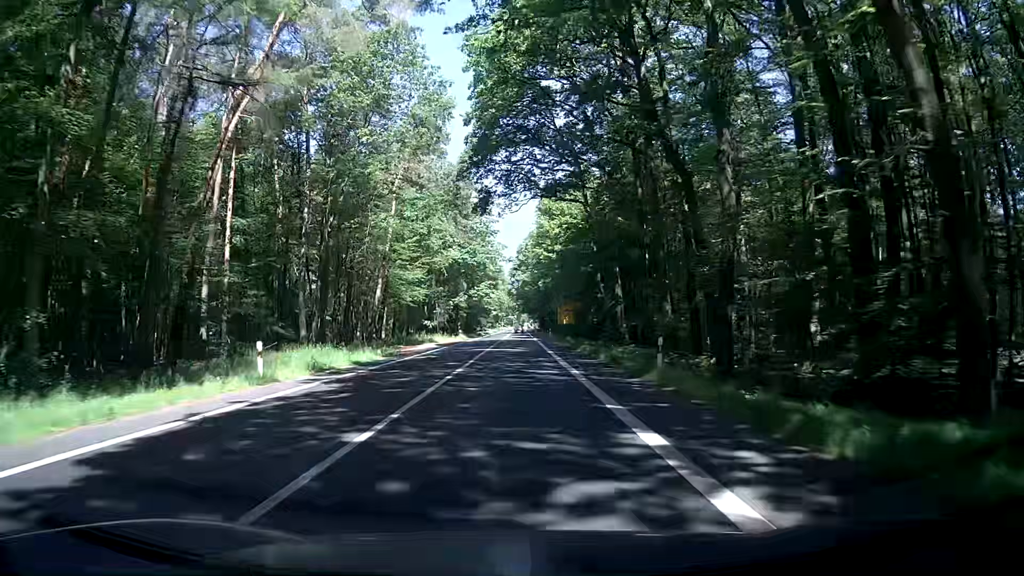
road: secondary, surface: asphalt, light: Day
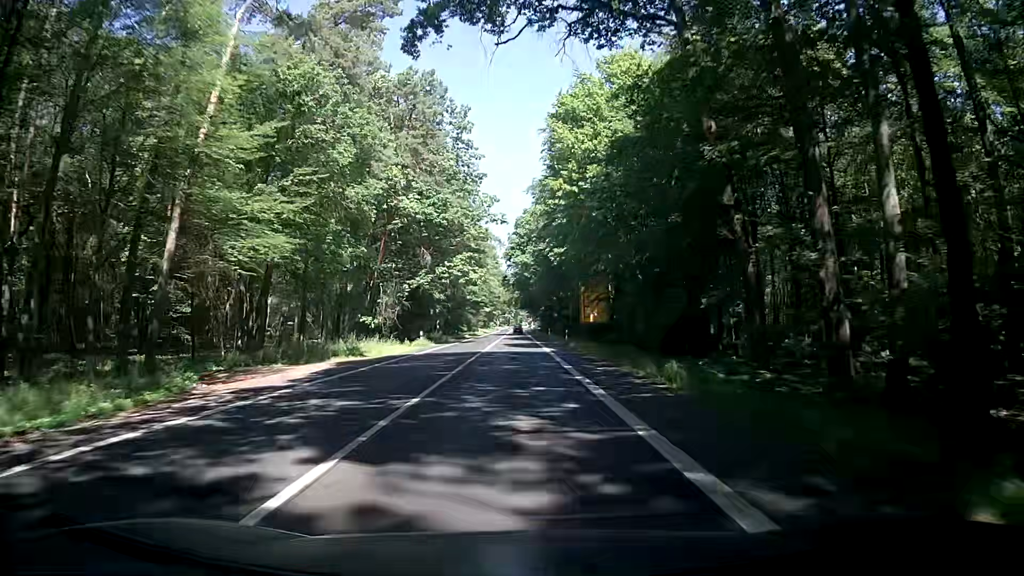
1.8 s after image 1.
(+0.5, +33.8) m; 0°
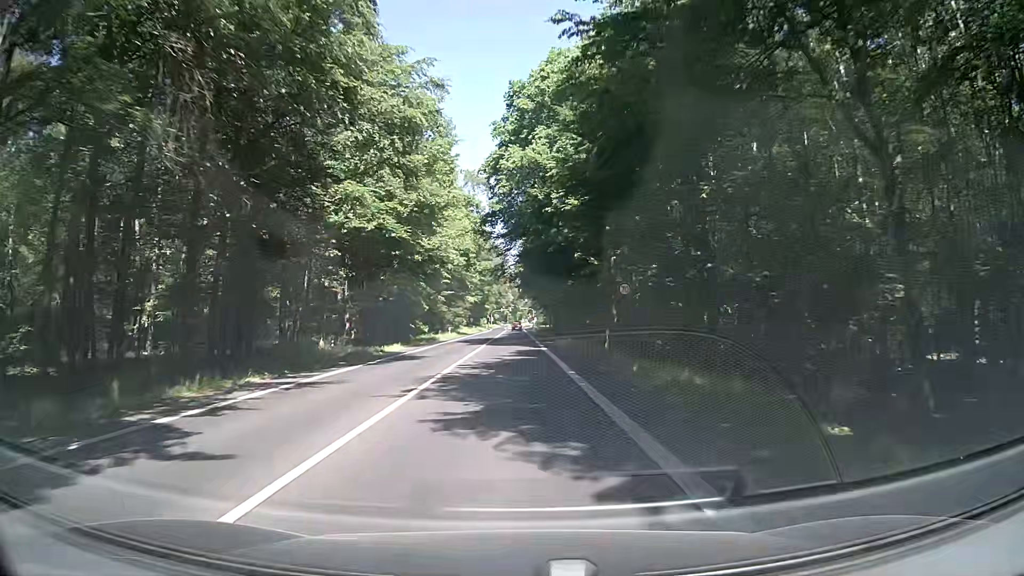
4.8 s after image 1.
(+0.4, +56.3) m; 0°
(0, +10) (0, +20) (0, +30) (0, +40) (0, +50) (0, +60) (0, +70) (-1, +80) (-1, +90) (-1, +100) m
